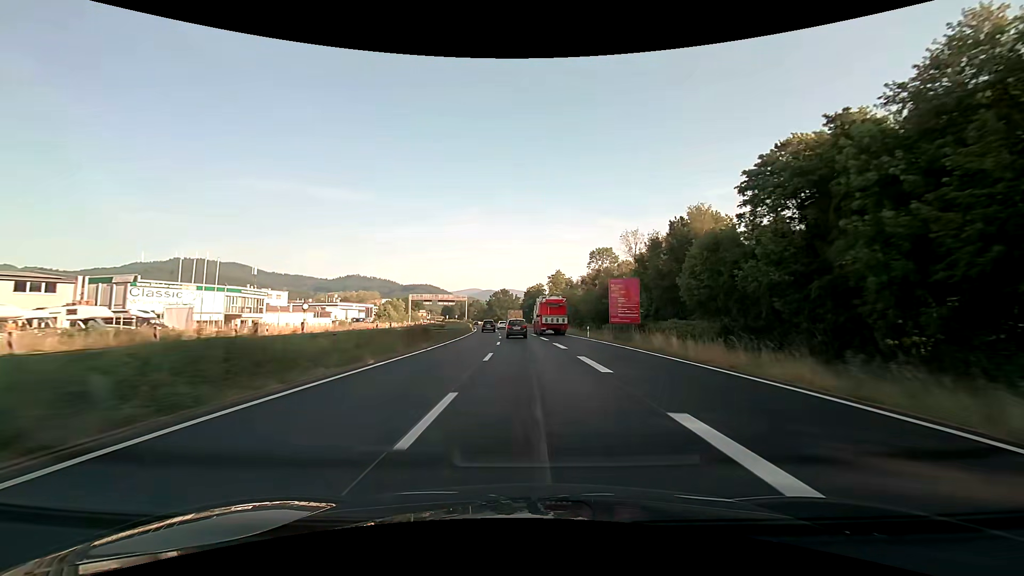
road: trunk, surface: asphalt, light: Day
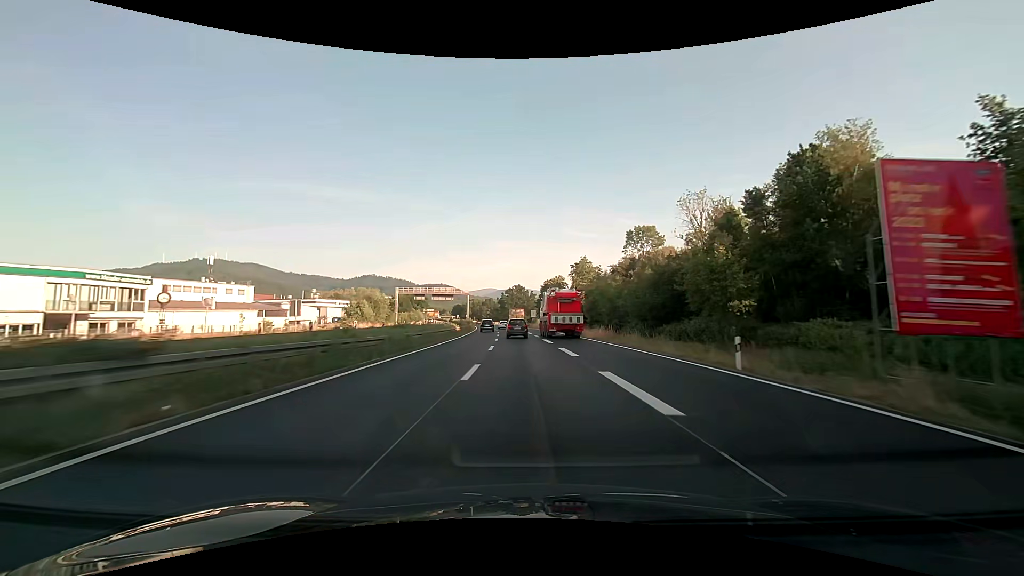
(-0.5, +30.0) m; -2°
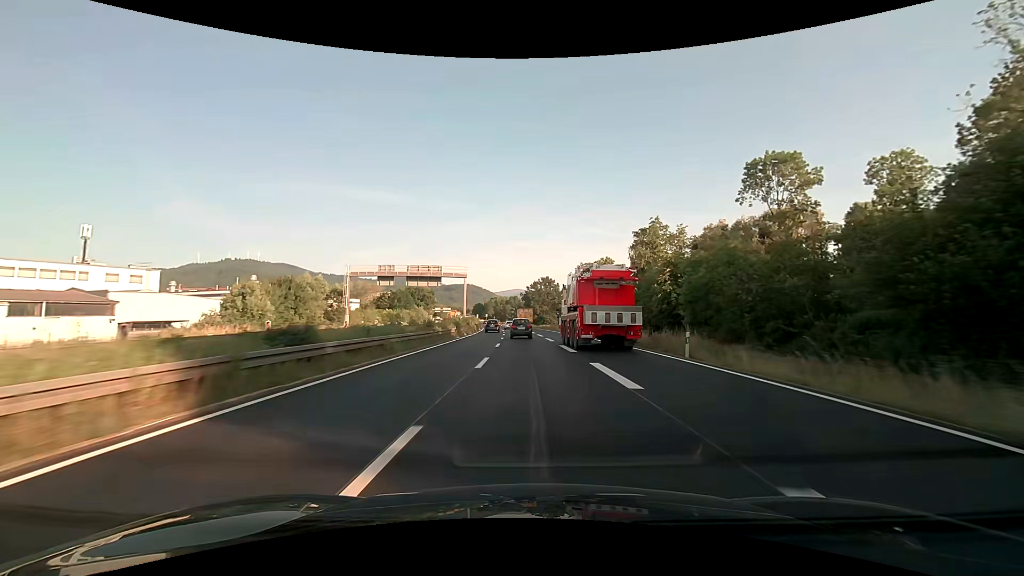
(-1.3, +45.2) m; -3°
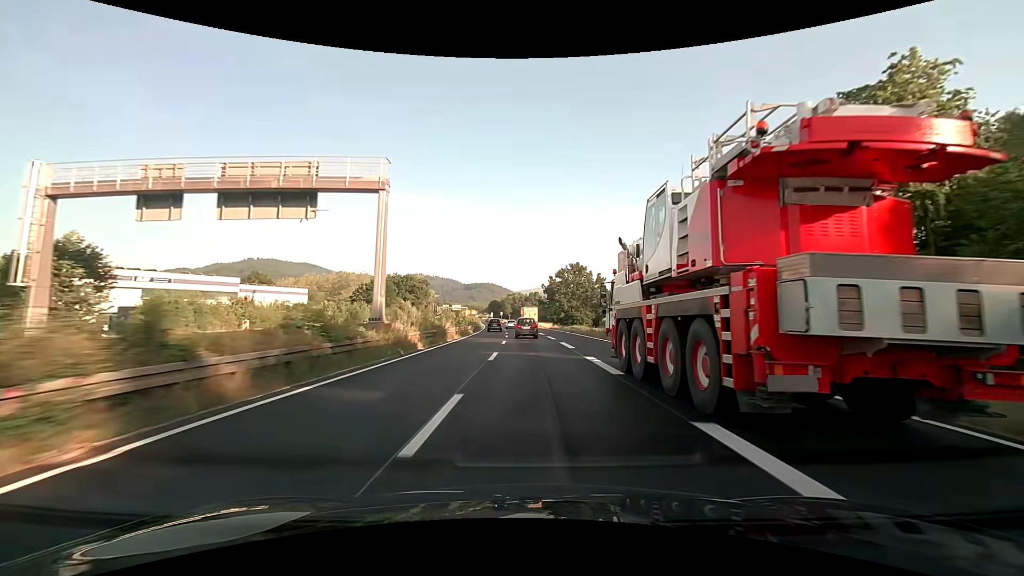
(-1.0, +45.3) m; -2°
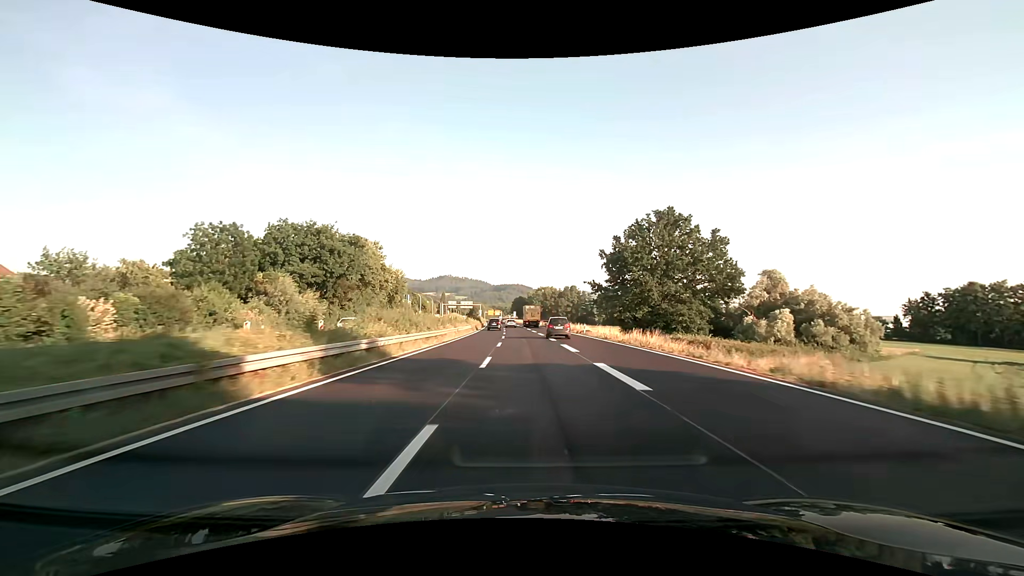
(-2.2, +74.6) m; -3°
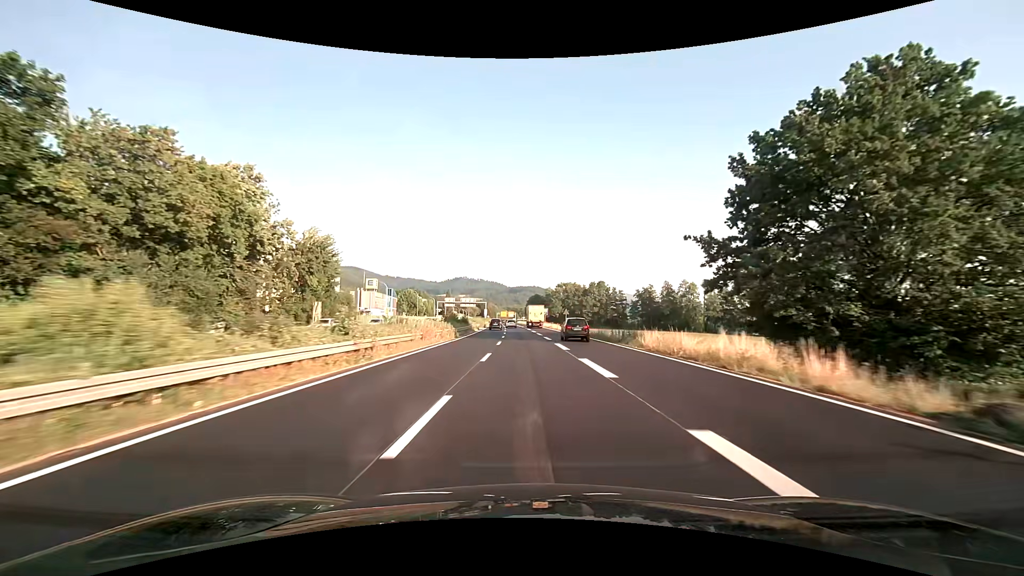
(-0.8, +45.6) m; -2°
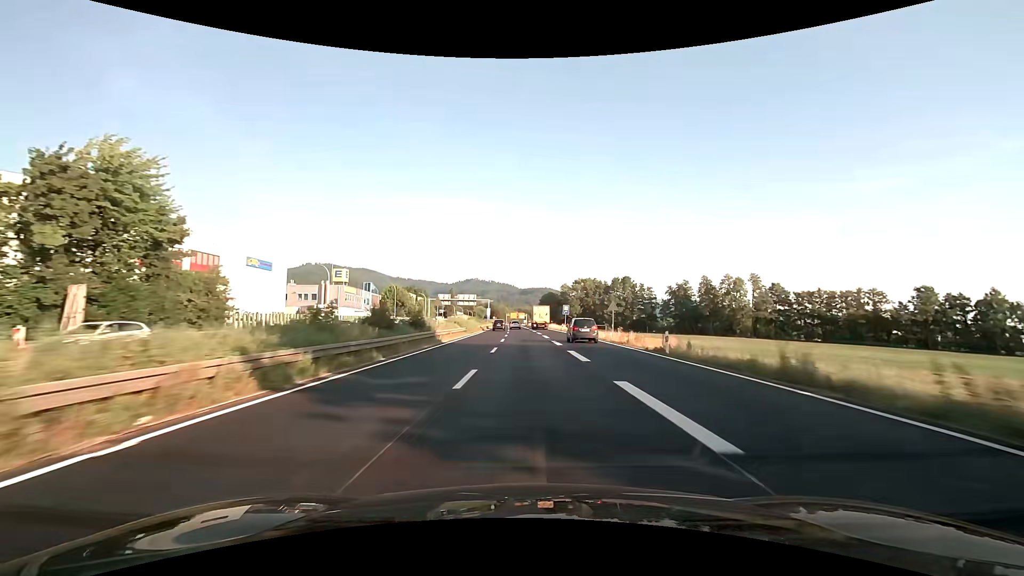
(-0.3, +31.1) m; -1°
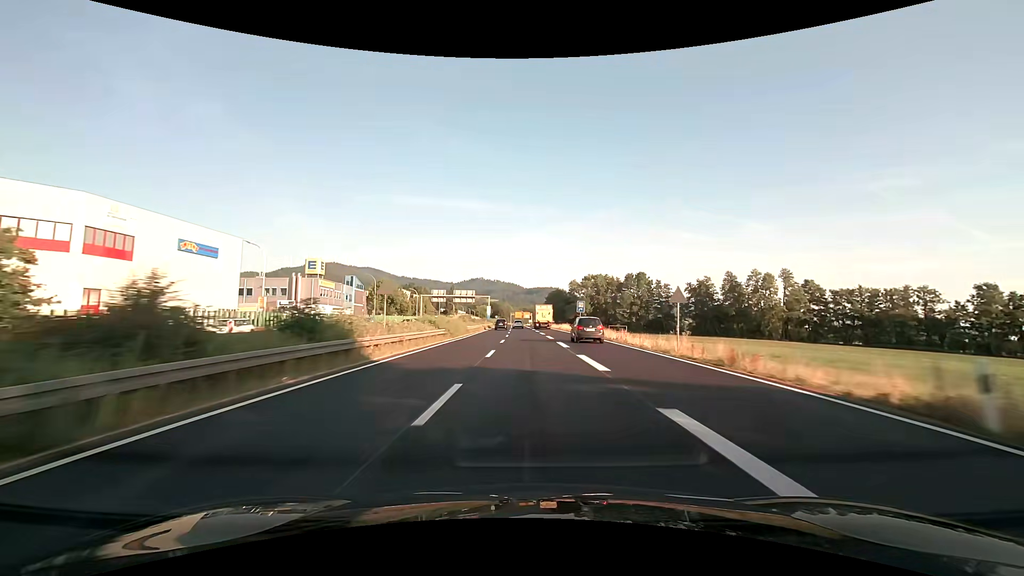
(-0.1, +15.7) m; -1°
(0, +10) (0, +20) (0, +30) (0, +40) (-1, +50) (-1, +60) (-1, +70) (-1, +80) (-1, +90) (-2, +100) m
